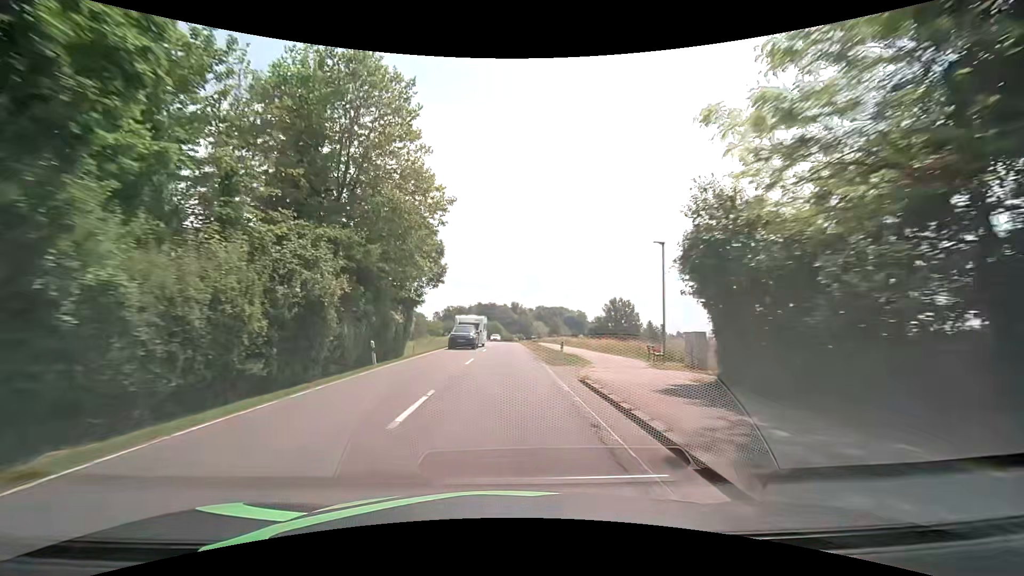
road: secondary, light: Day
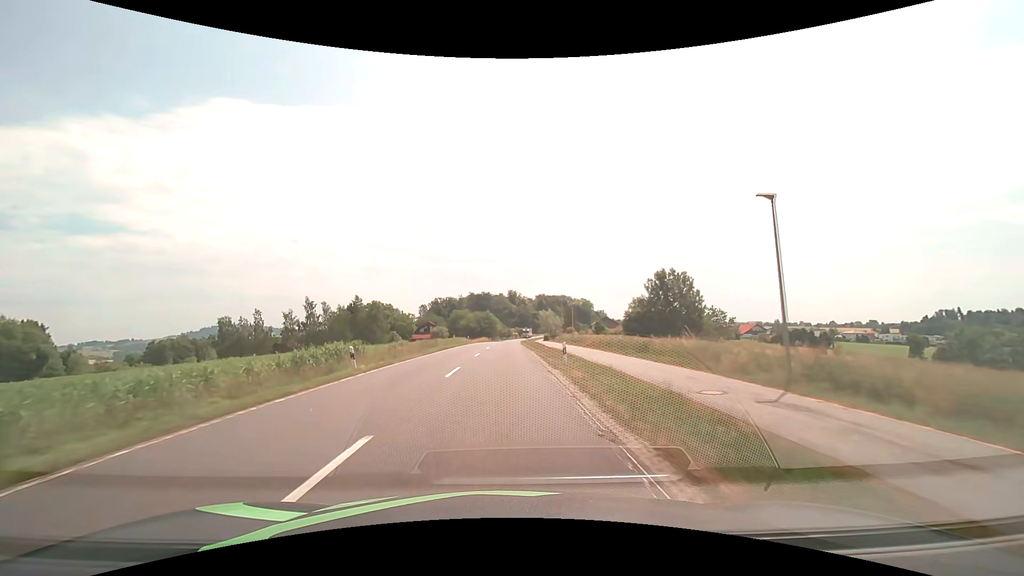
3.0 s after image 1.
(+0.6, +53.6) m; +1°
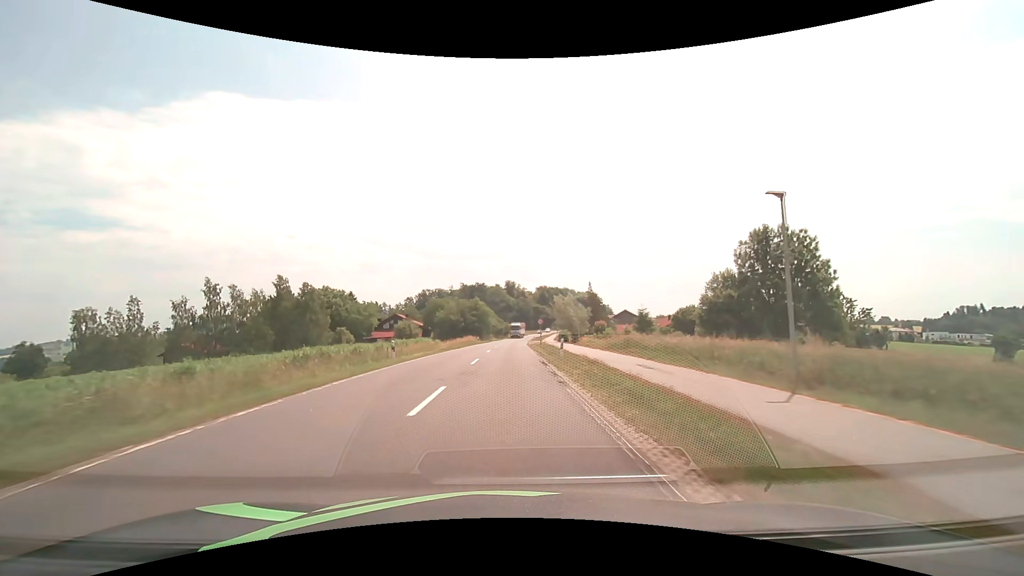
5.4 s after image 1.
(-0.1, +43.3) m; 0°
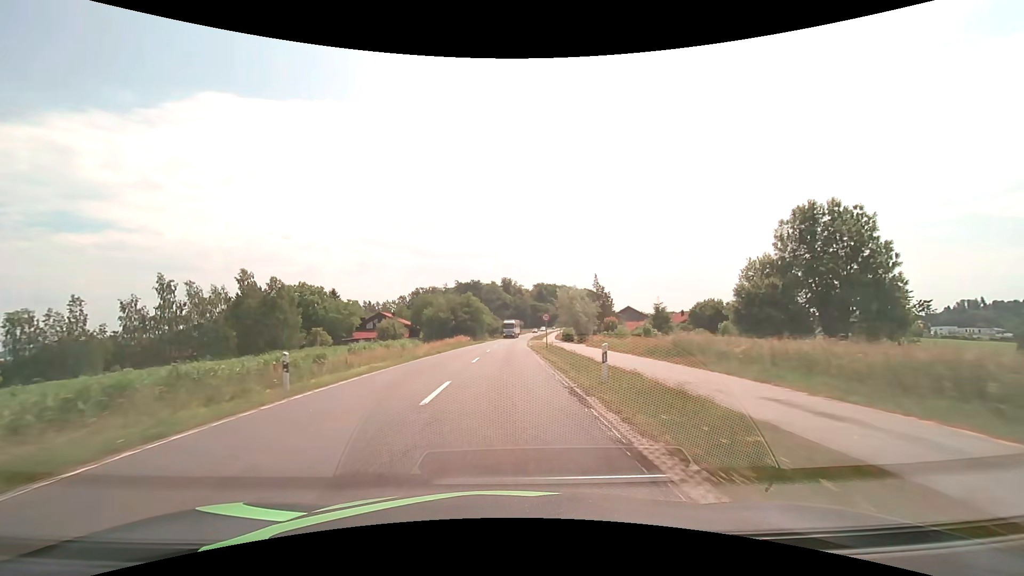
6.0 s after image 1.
(0.0, +10.8) m; 0°
(0, +10) (0, +20) (0, +30) (0, +40) (+1, +50) (+1, +60) (+1, +70) (+2, +80) (+2, +90) (+3, +100) m
